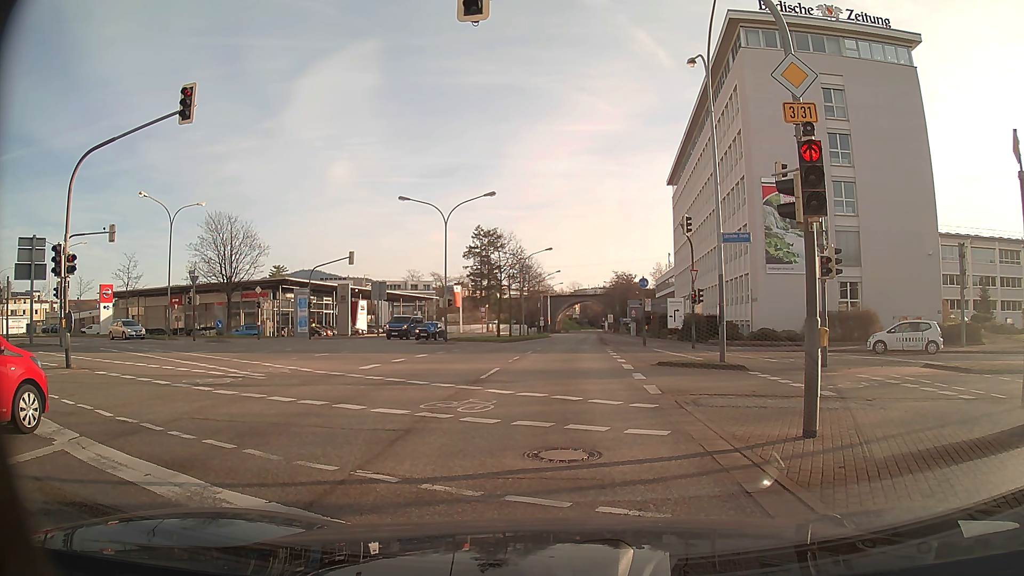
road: primary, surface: asphalt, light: Day
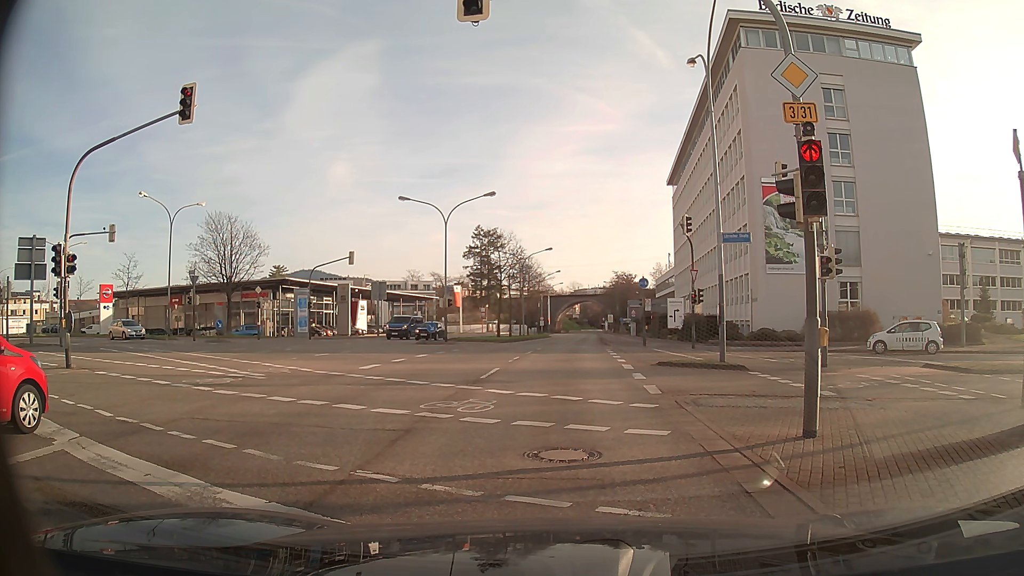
(0.0, 0.0) m; 0°
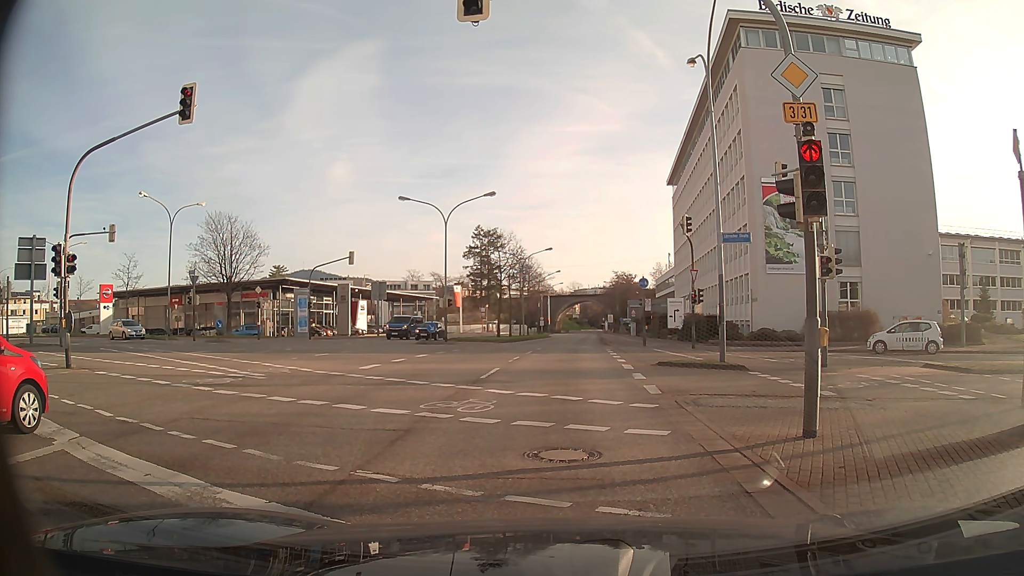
(0.0, 0.0) m; 0°
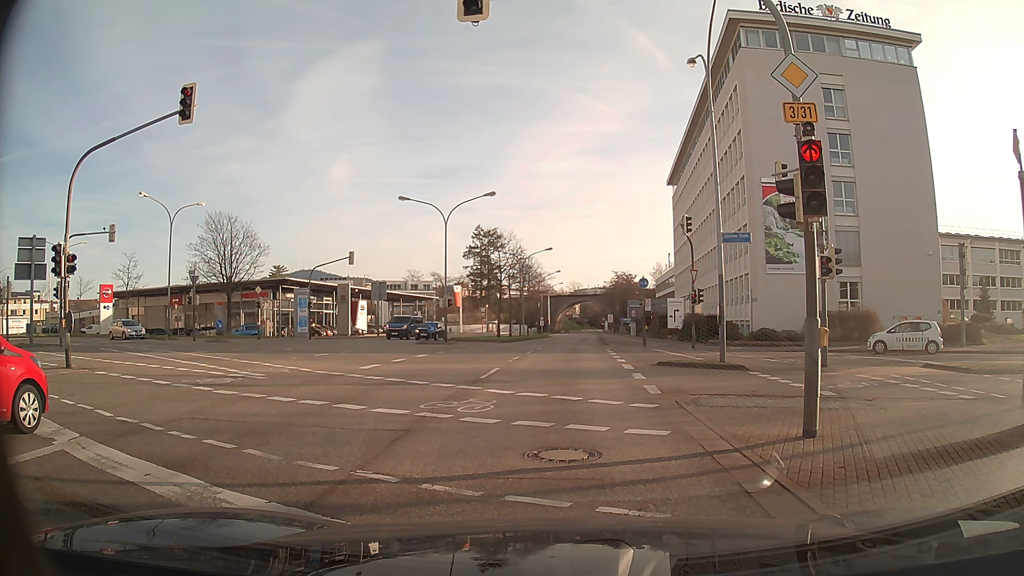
(0.0, 0.0) m; 0°
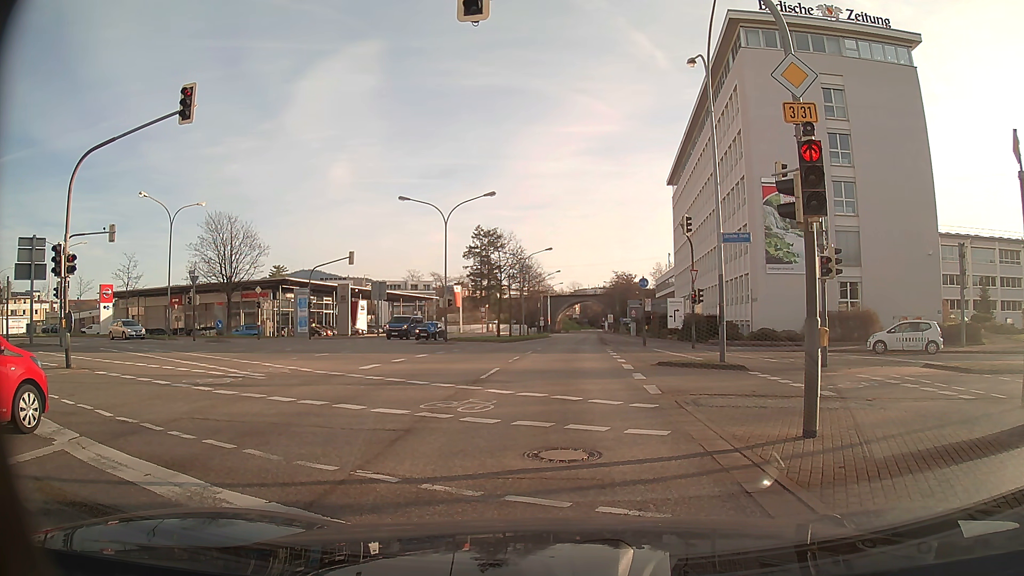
(0.0, 0.0) m; 0°
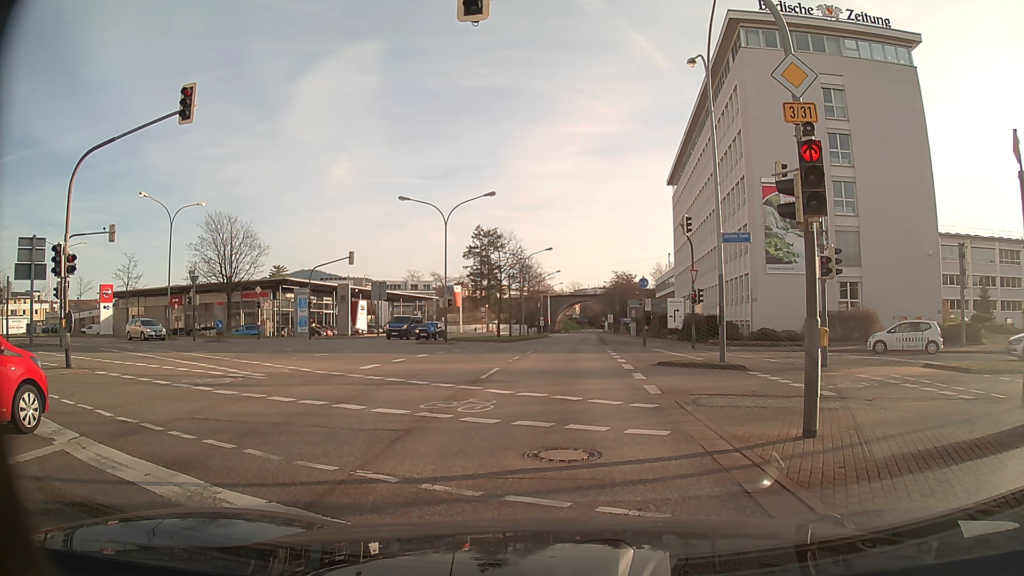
(0.0, 0.0) m; 0°
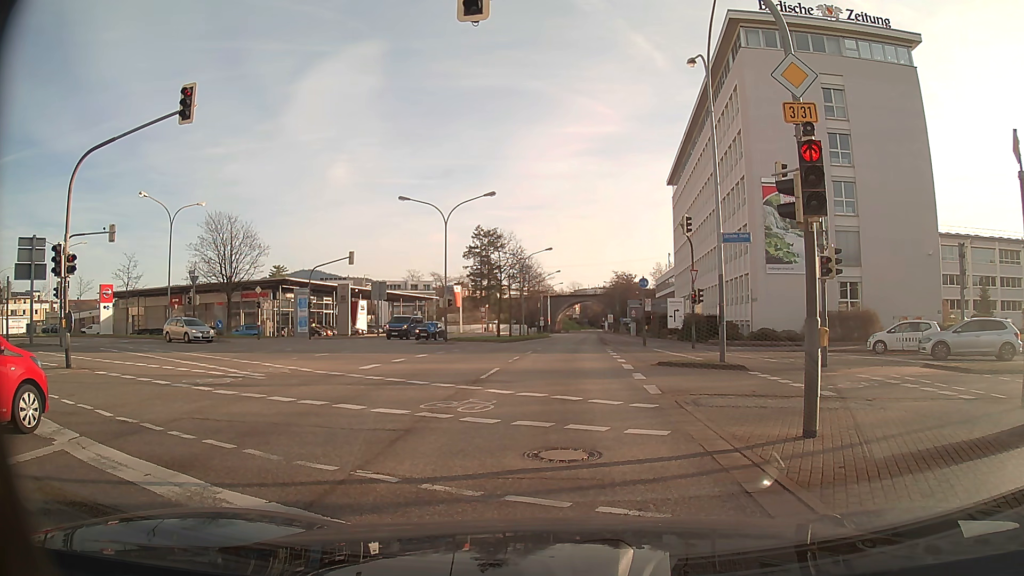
(0.0, 0.0) m; 0°
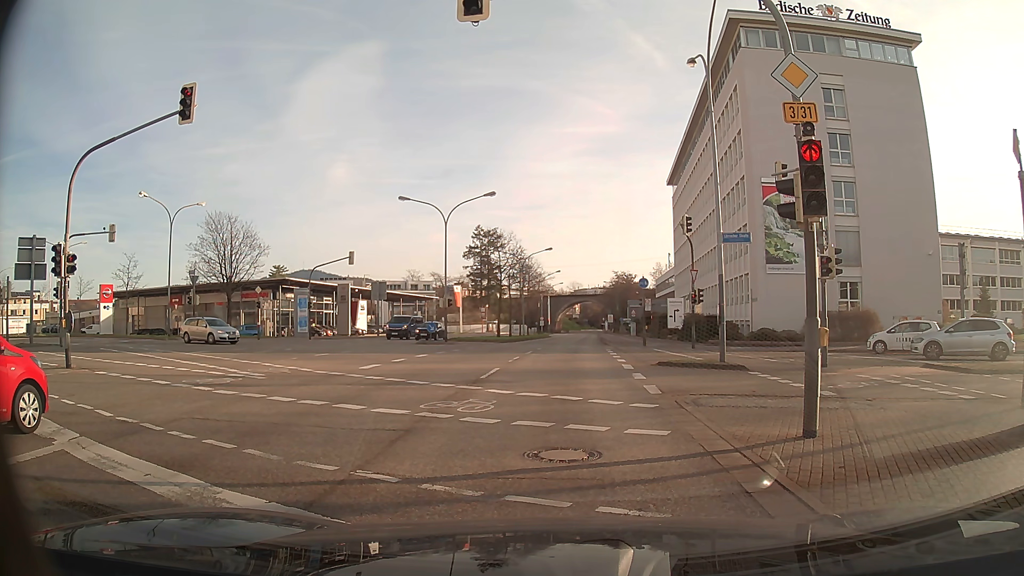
(0.0, 0.0) m; 0°
(0, +10) (0, +20) (+1, +30) (+1, +40) (+2, +50) (+2, +60) (+3, +70) (+4, +80) (+4, +90) (+5, +100) m
